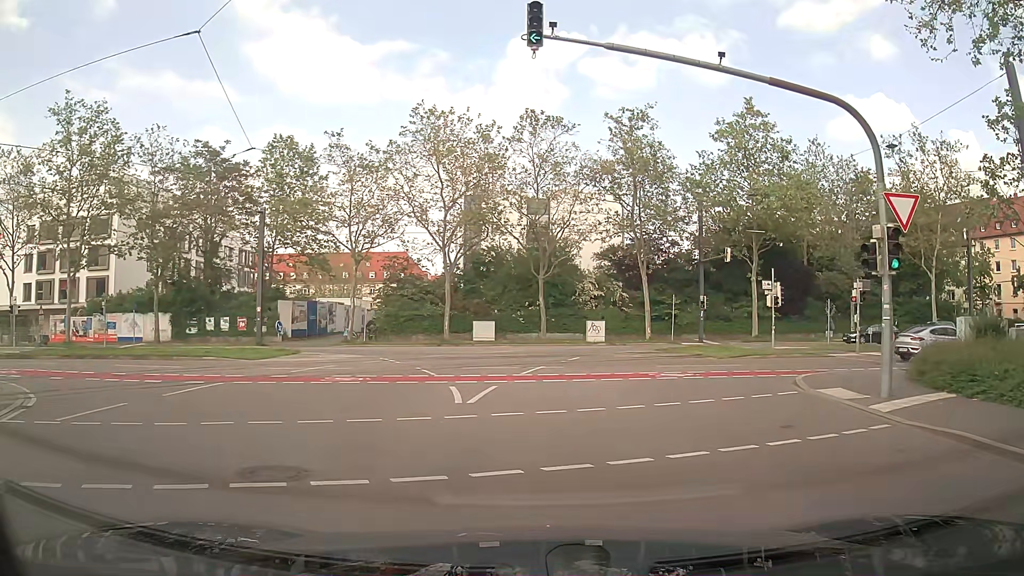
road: tertiary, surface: asphalt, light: Day
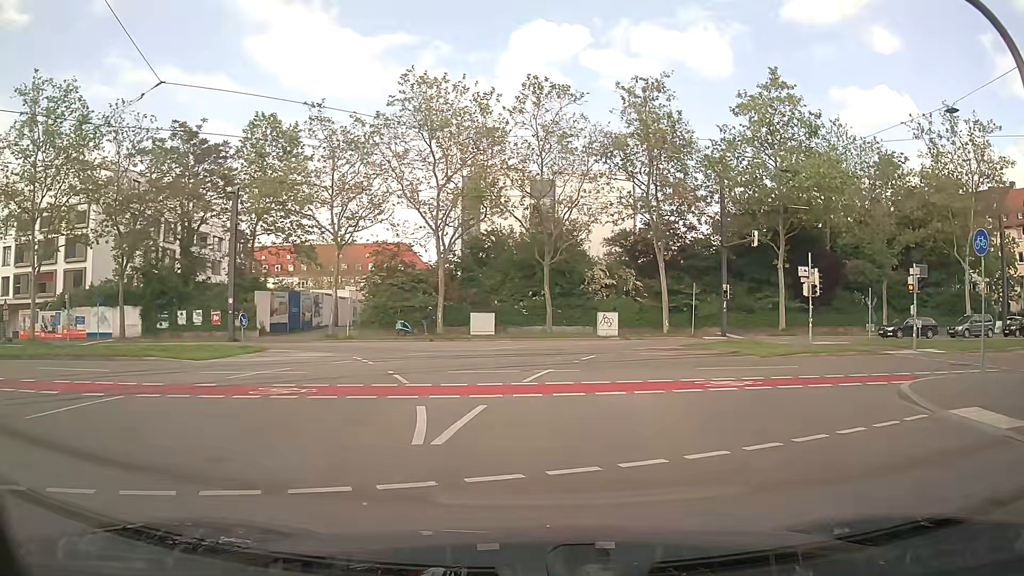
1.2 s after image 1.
(0.0, +5.0) m; +1°
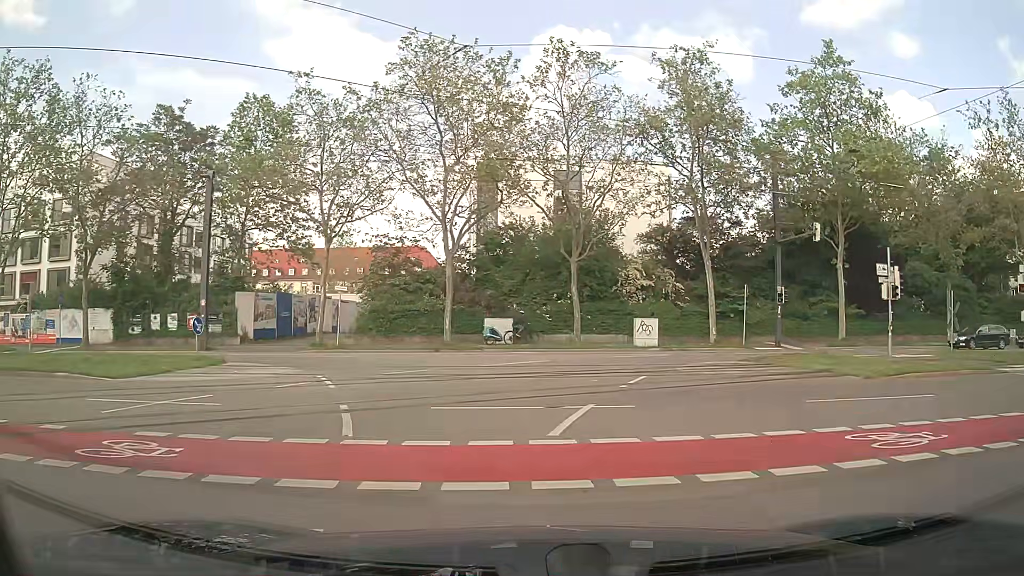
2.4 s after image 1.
(-0.1, +6.1) m; -3°
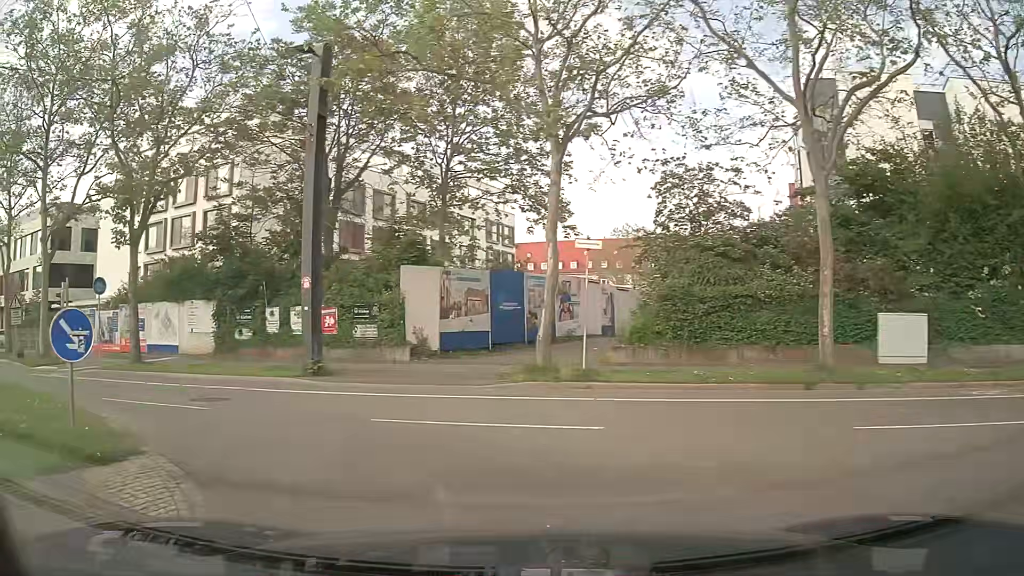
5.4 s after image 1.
(-3.1, +17.3) m; -24°
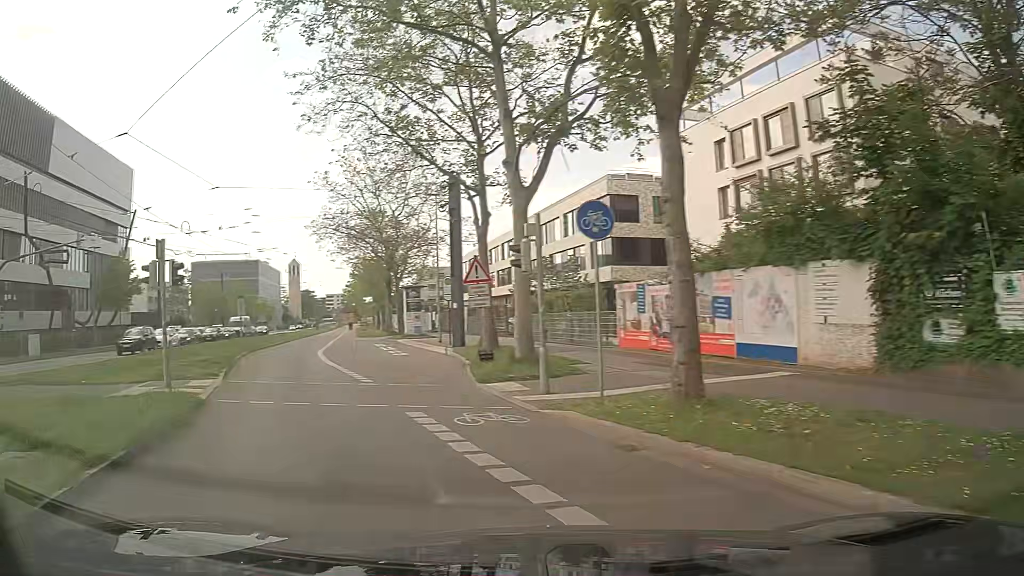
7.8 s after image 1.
(-5.7, +12.3) m; -52°
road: secondary
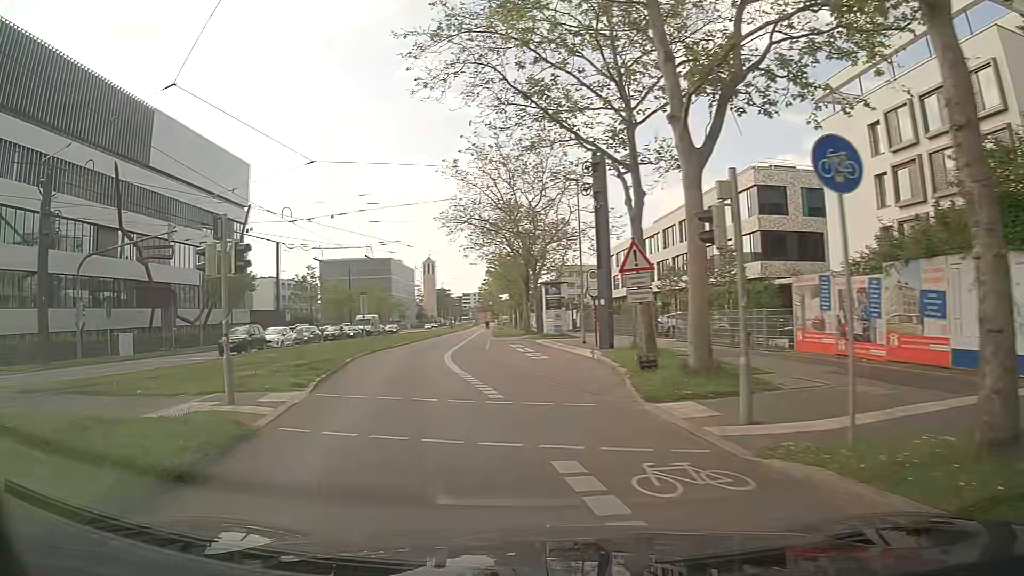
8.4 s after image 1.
(-0.4, +3.7) m; -11°
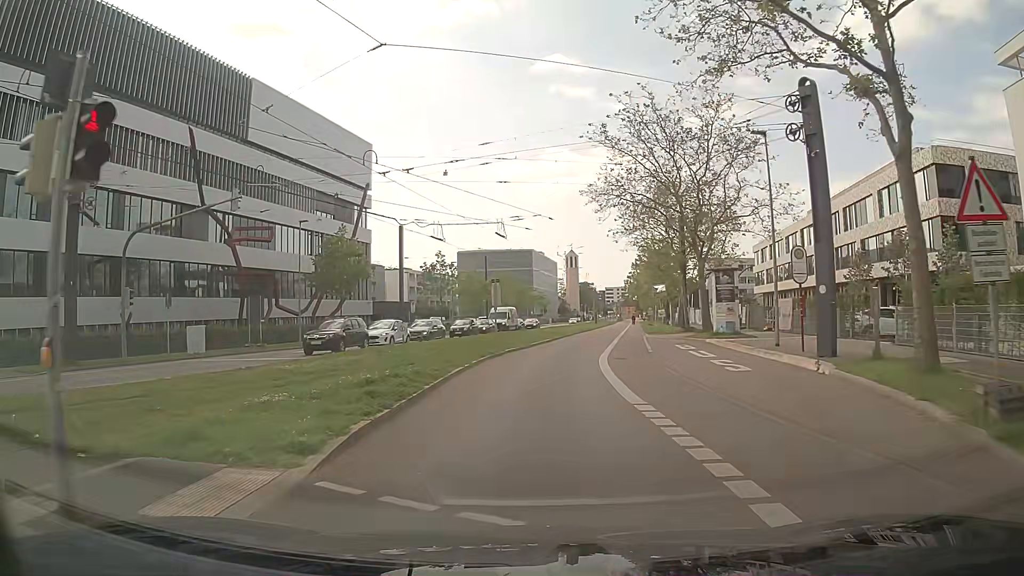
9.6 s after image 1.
(-1.2, +8.0) m; -14°
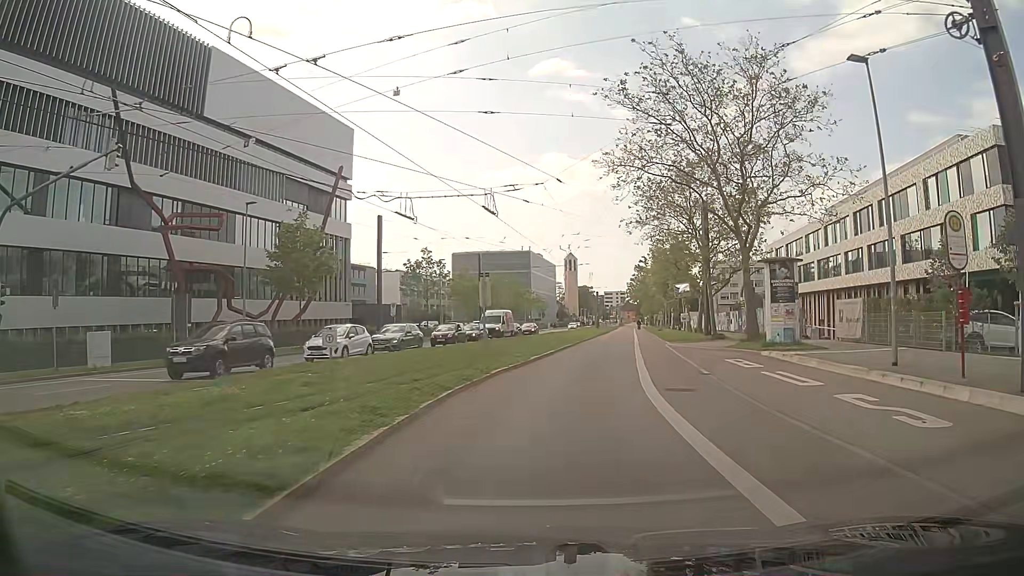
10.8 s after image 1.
(0.0, +8.9) m; 0°
(+1, +10) (+2, +20) (+3, +30) (+5, +40) (+7, +49) (+8, +59) (+10, +69) (+12, +79) (+14, +89) (+15, +99) m
